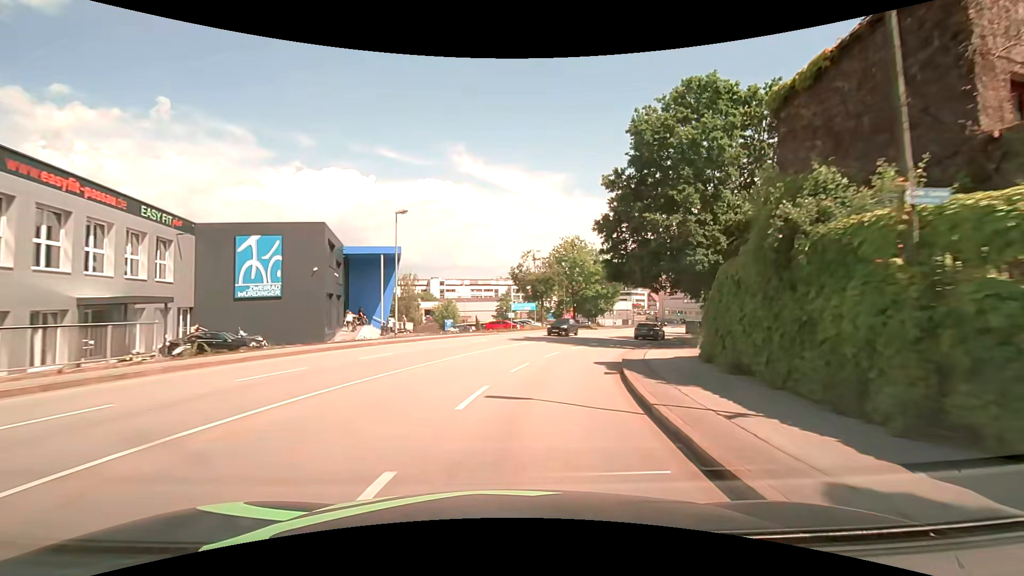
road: tertiary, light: Day
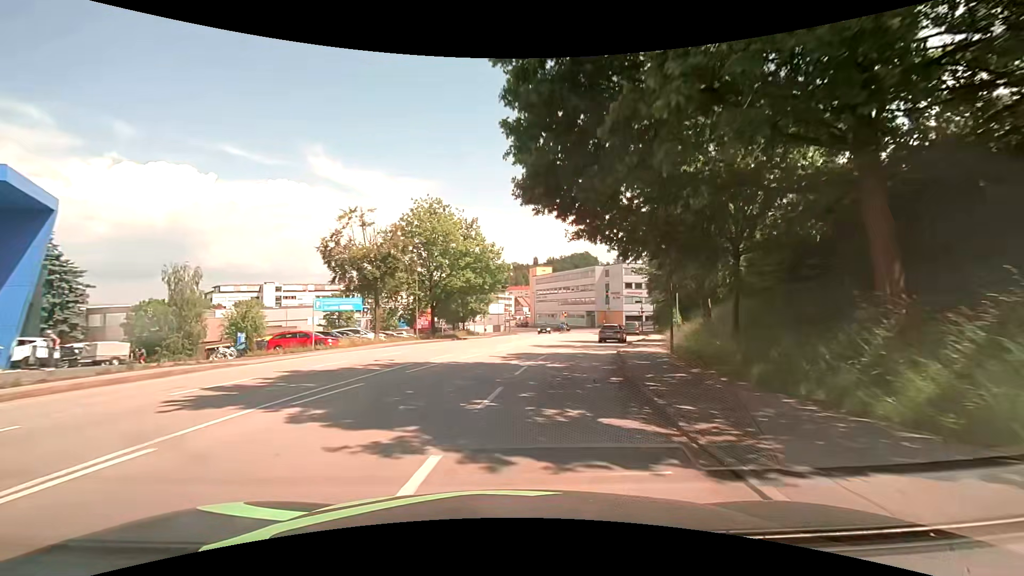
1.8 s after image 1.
(+3.3, +23.0) m; +16°
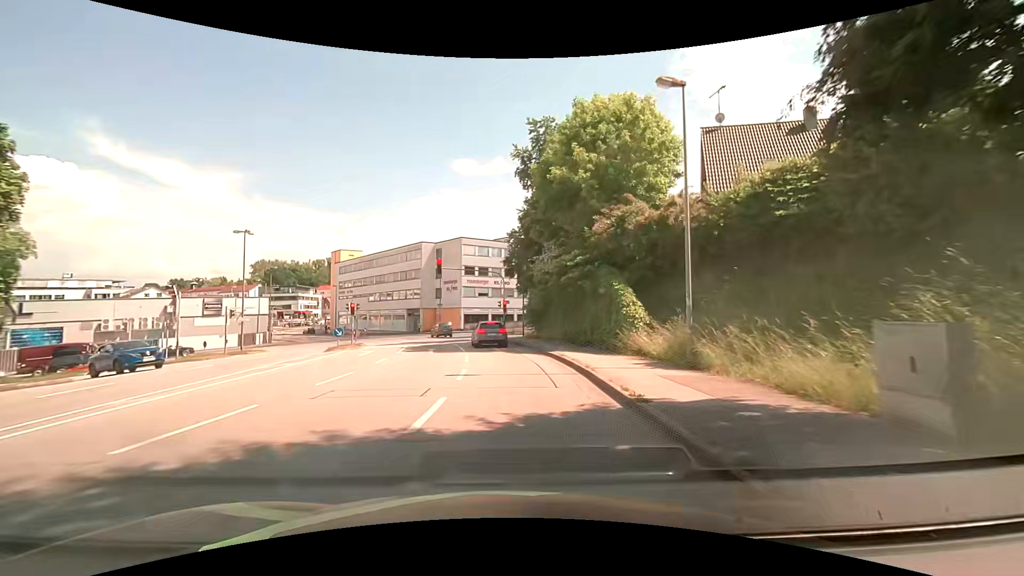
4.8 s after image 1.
(+7.0, +36.4) m; +19°
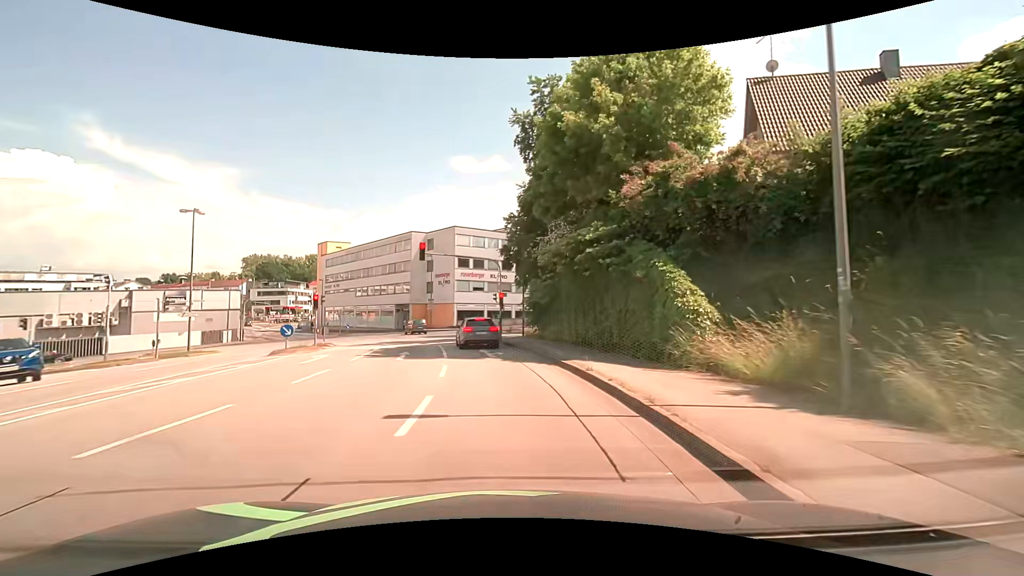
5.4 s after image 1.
(+0.1, +6.2) m; +1°
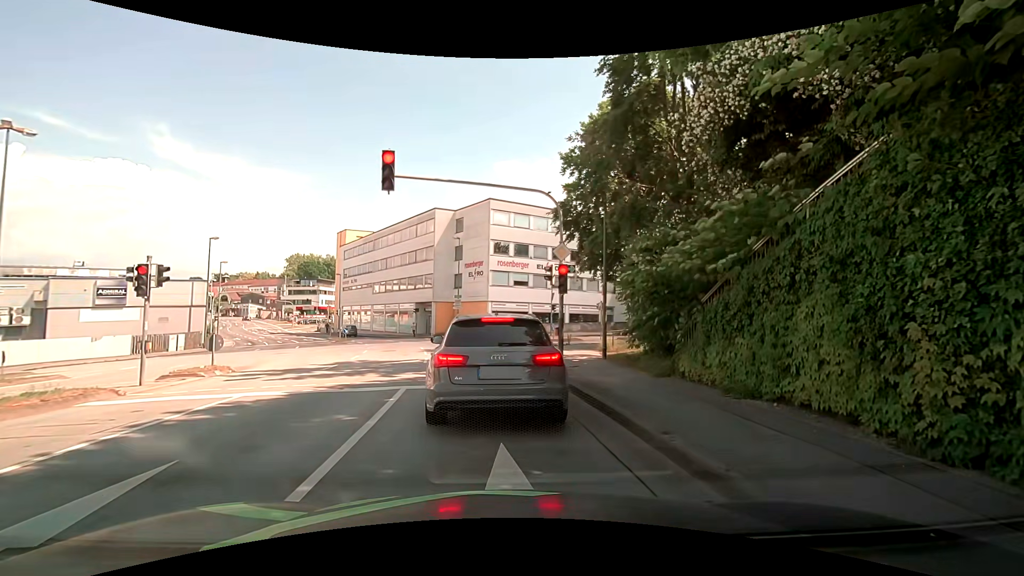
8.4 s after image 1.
(-0.4, +16.4) m; -4°
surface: asphalt
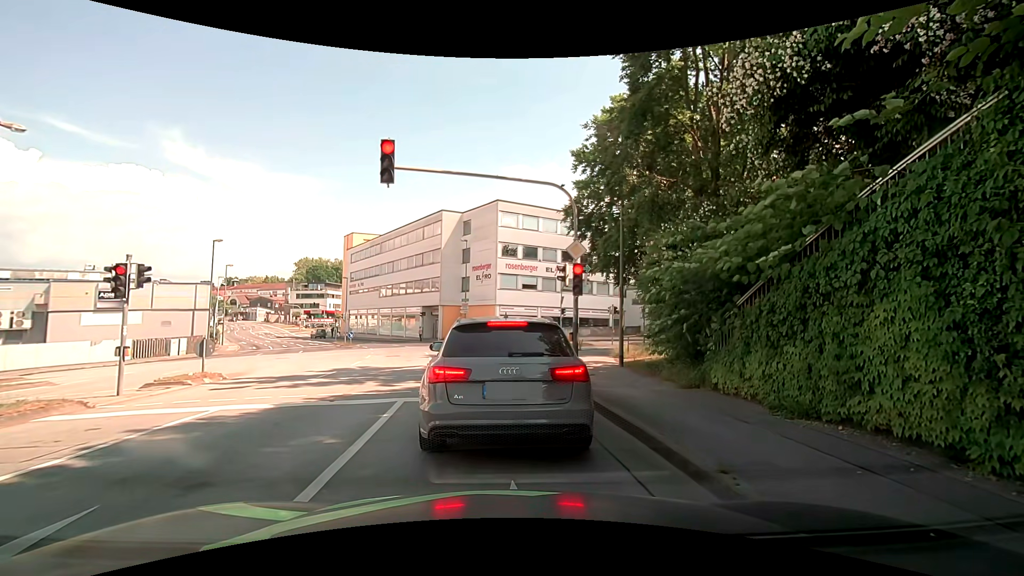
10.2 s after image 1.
(0.0, +1.1) m; -1°
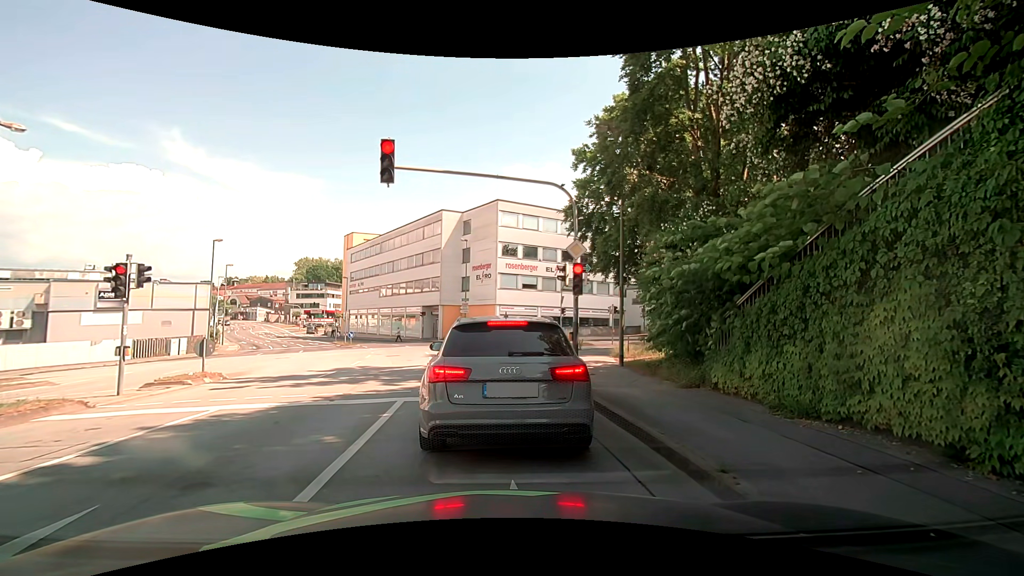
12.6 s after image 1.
(0.0, +0.1) m; 0°
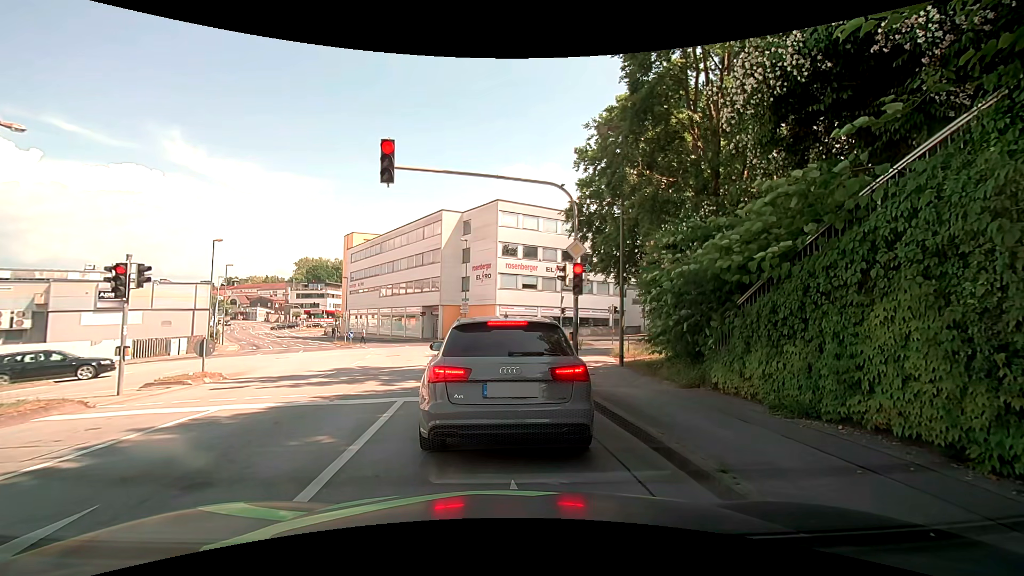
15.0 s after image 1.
(0.0, 0.0) m; 0°
(-1, +10) (-2, +20) (-4, +30) (-6, +39) (-10, +49) (-14, +58) (-20, +66) (-25, +74) (-31, +83) (-36, +91) m
